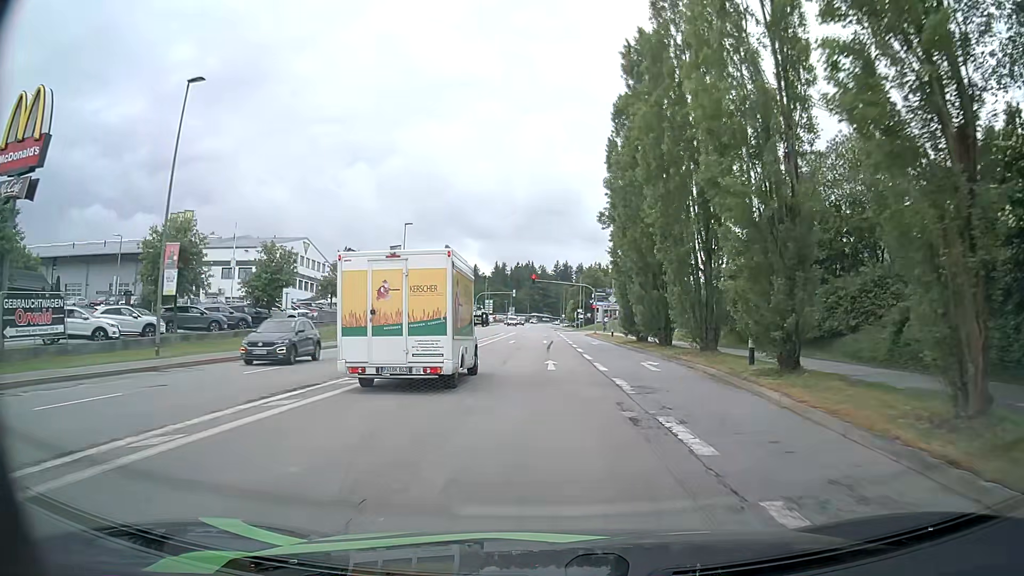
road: tertiary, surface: asphalt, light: Day
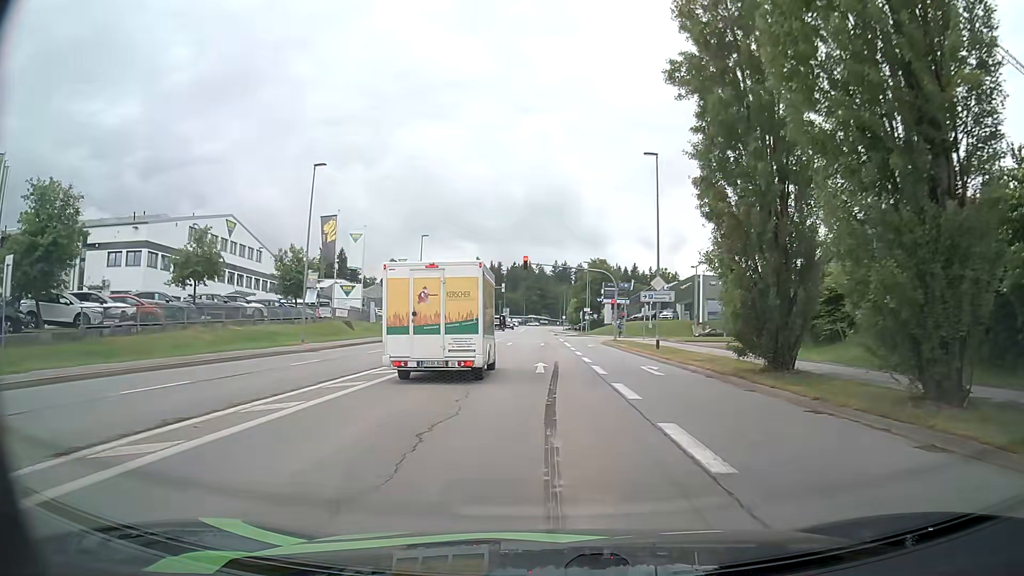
(-0.4, +25.1) m; -1°
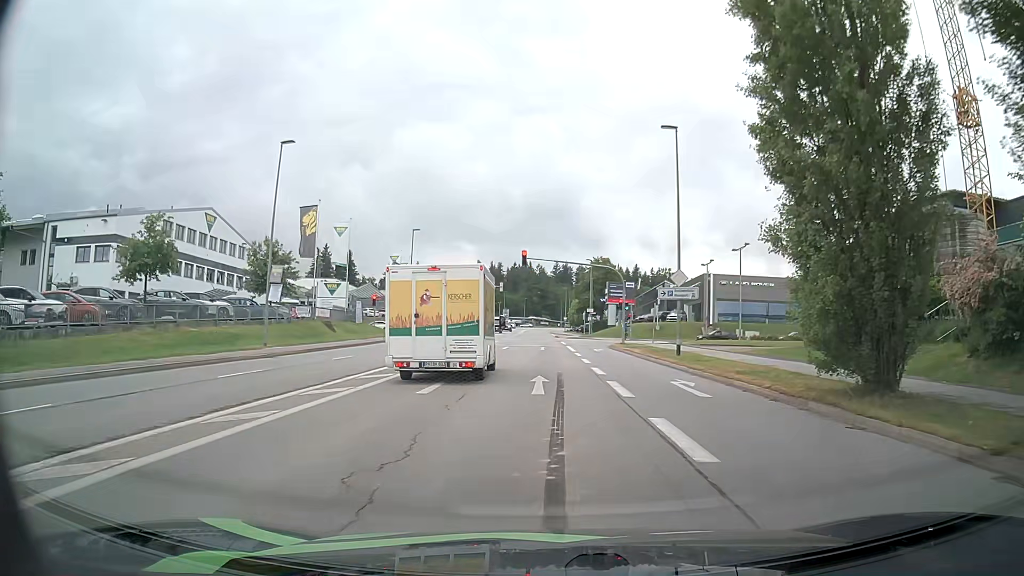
(0.0, +5.3) m; -1°
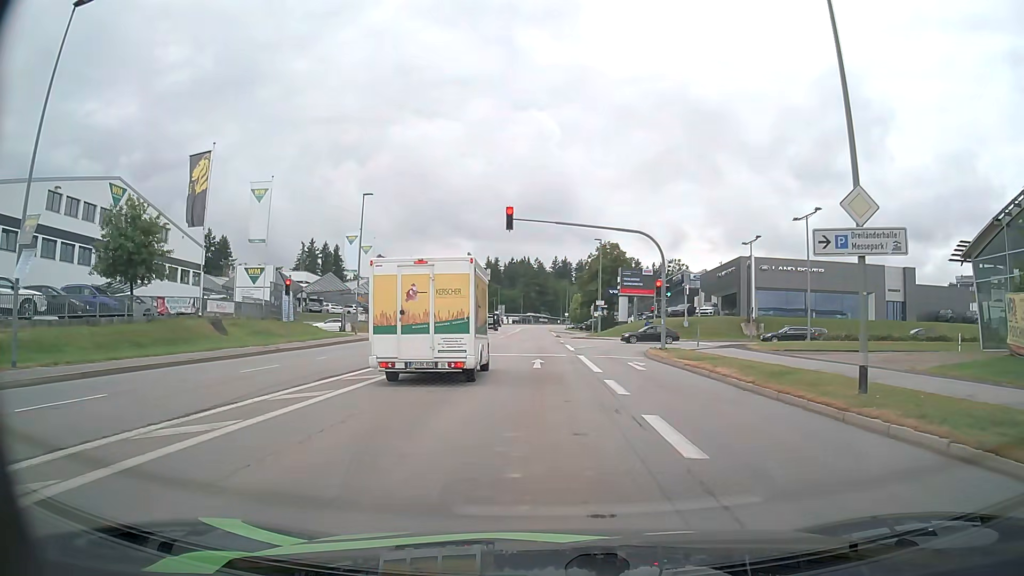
(+0.1, +17.7) m; 0°
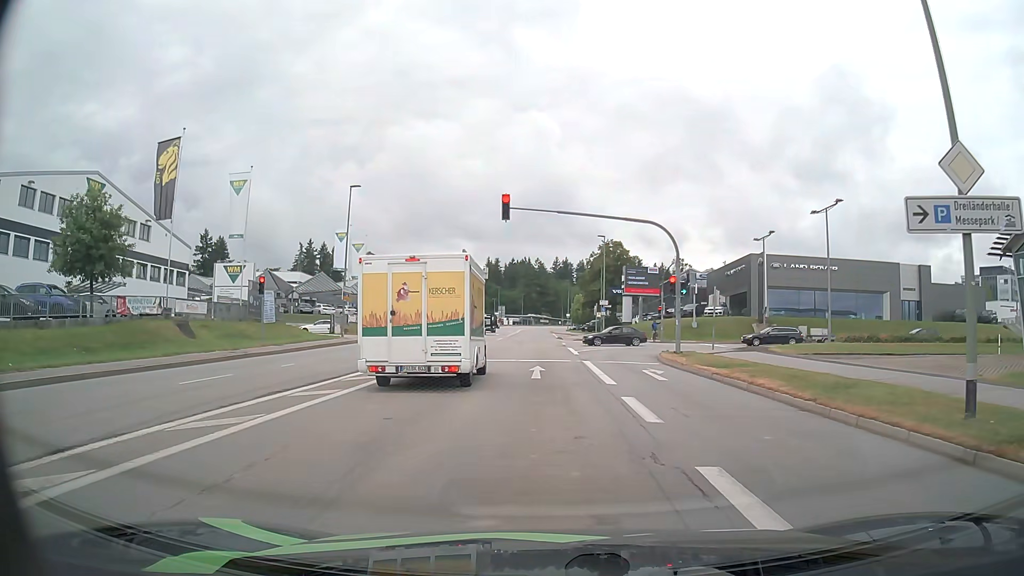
(0.0, +3.5) m; +1°
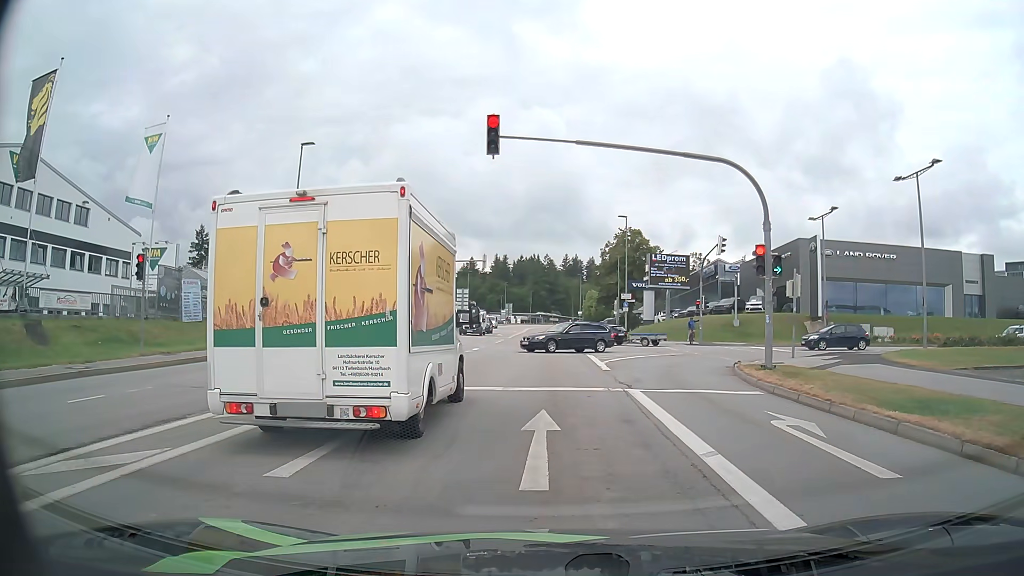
(-0.1, +11.0) m; -2°
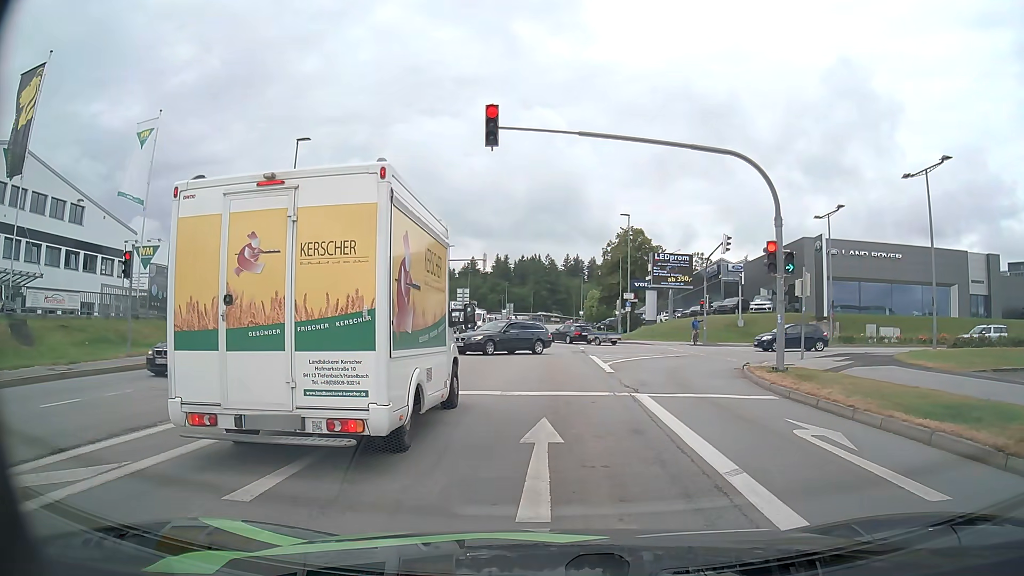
(0.0, +0.8) m; 0°
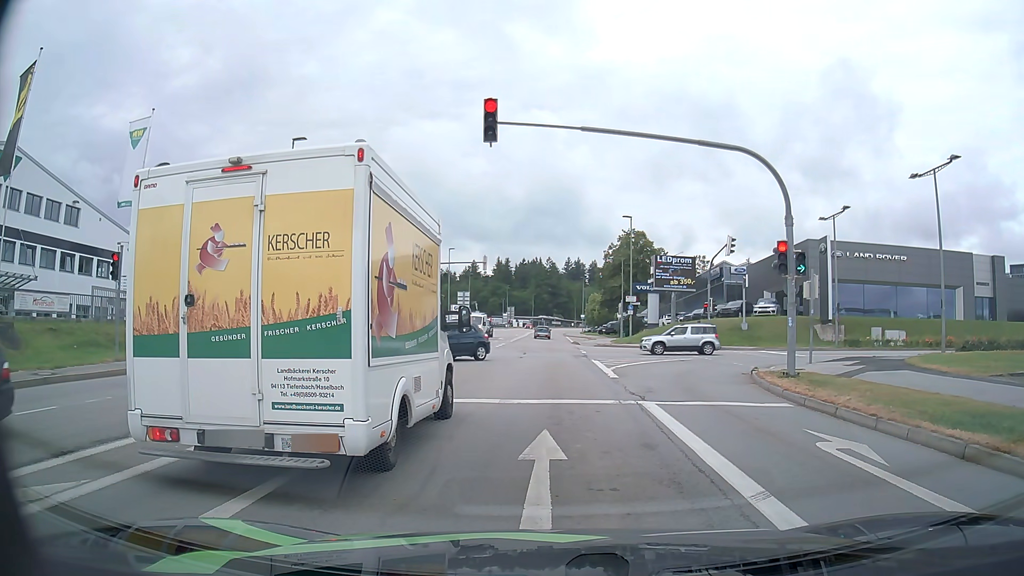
(0.0, +0.8) m; 0°
(0, +10) (0, +20) (0, +30) (+1, +40) (+1, +50) (+1, +60) (+2, +70) (+2, +80) (+2, +90) (+2, +100) m
